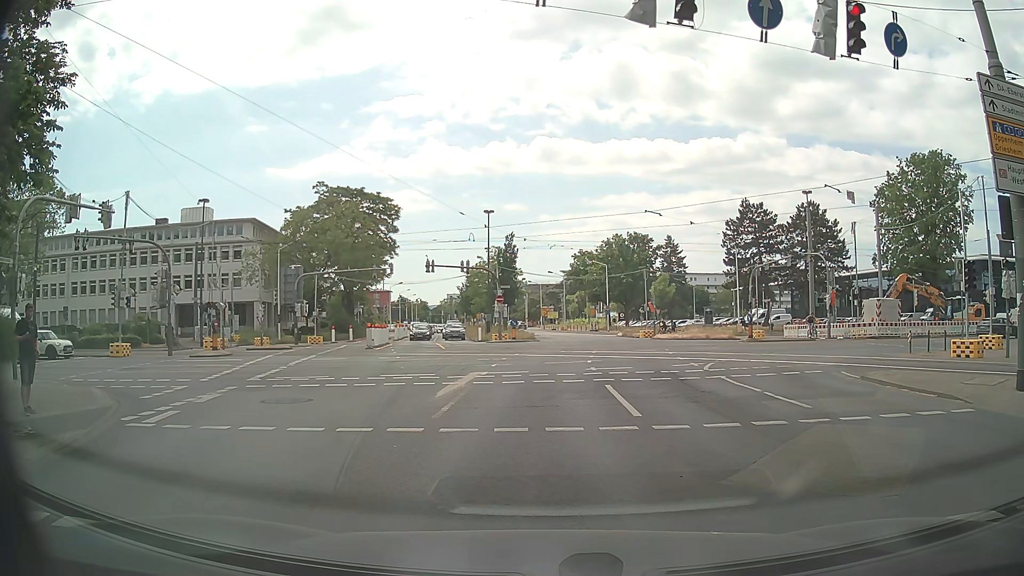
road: secondary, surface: asphalt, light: Day
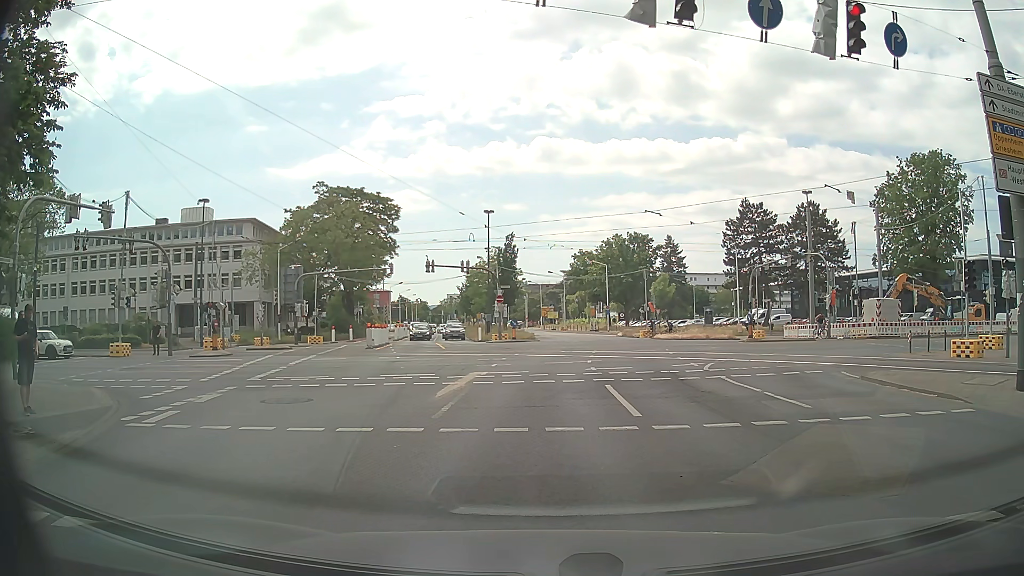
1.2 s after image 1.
(0.0, 0.0) m; 0°
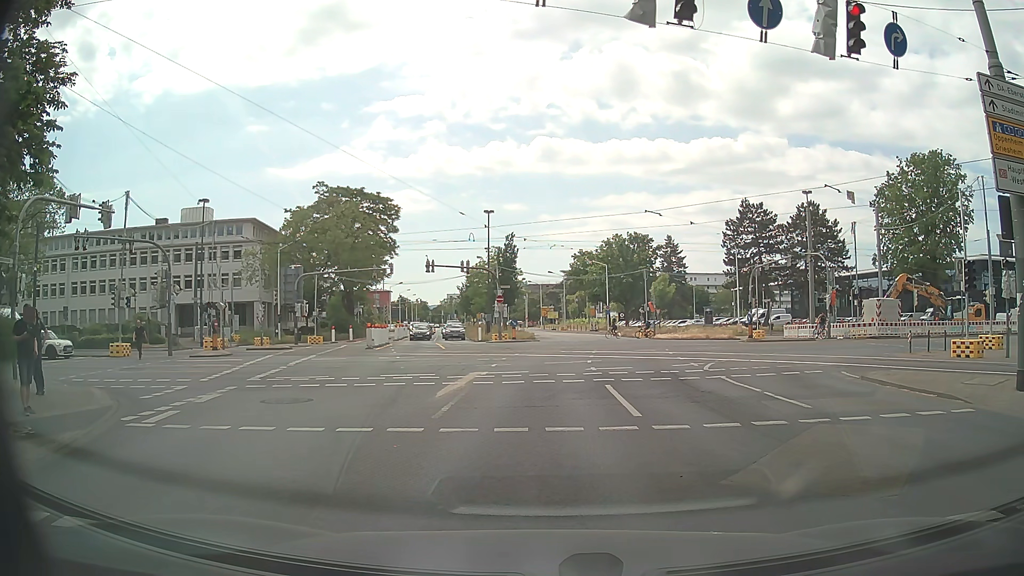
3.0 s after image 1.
(0.0, 0.0) m; 0°
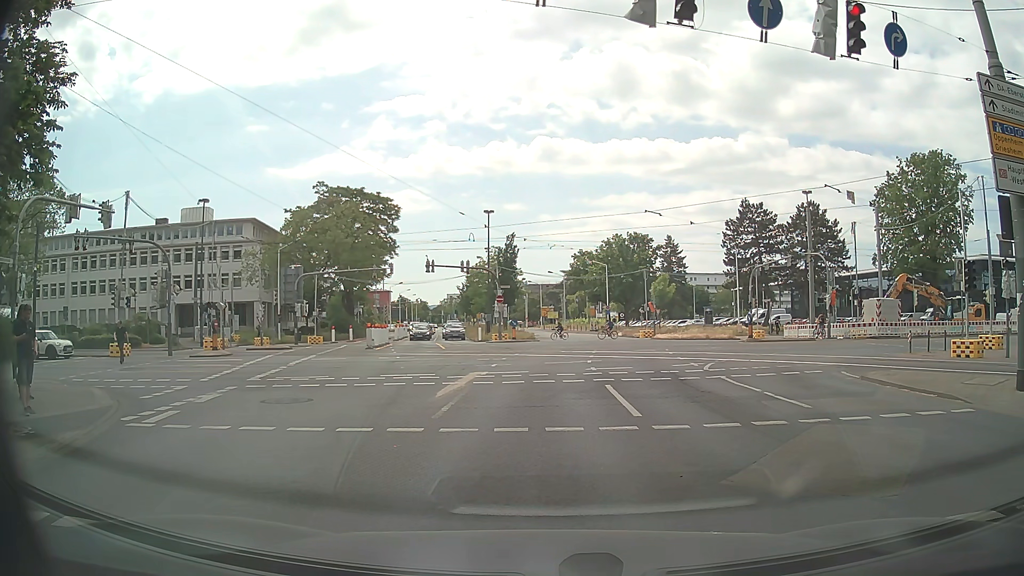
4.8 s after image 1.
(0.0, 0.0) m; 0°
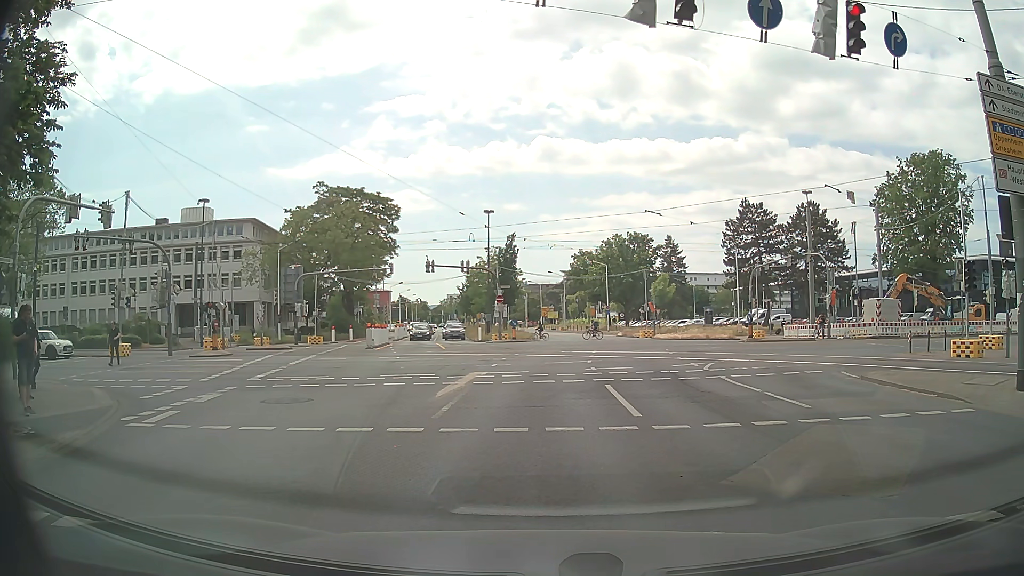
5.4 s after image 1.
(0.0, 0.0) m; 0°
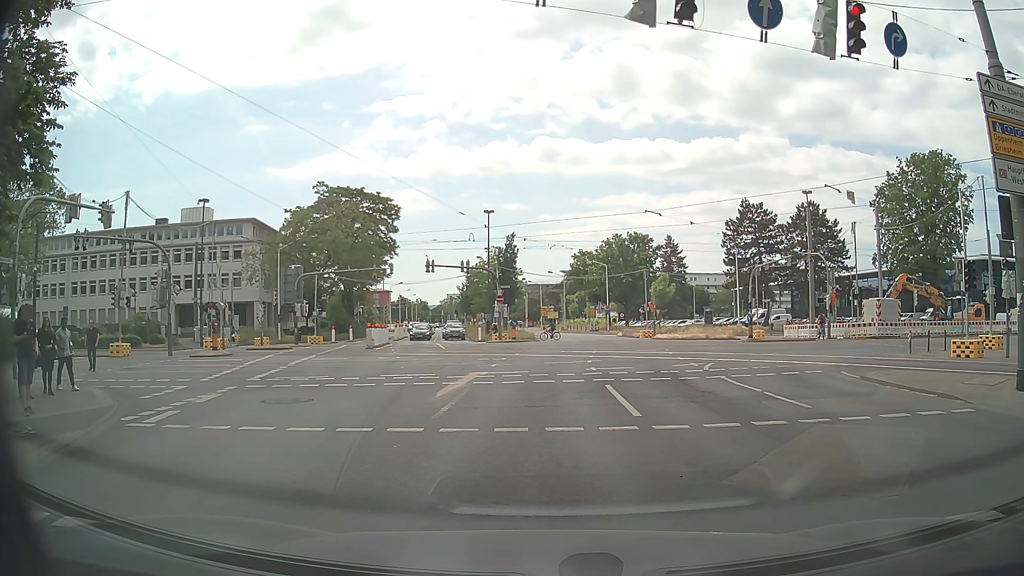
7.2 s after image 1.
(0.0, 0.0) m; 0°
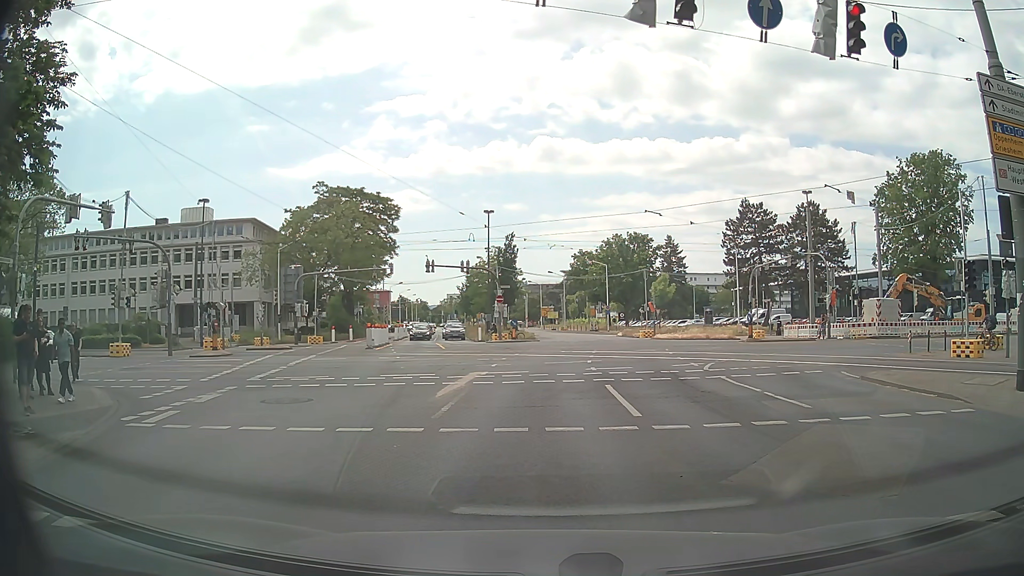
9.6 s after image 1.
(0.0, 0.0) m; 0°
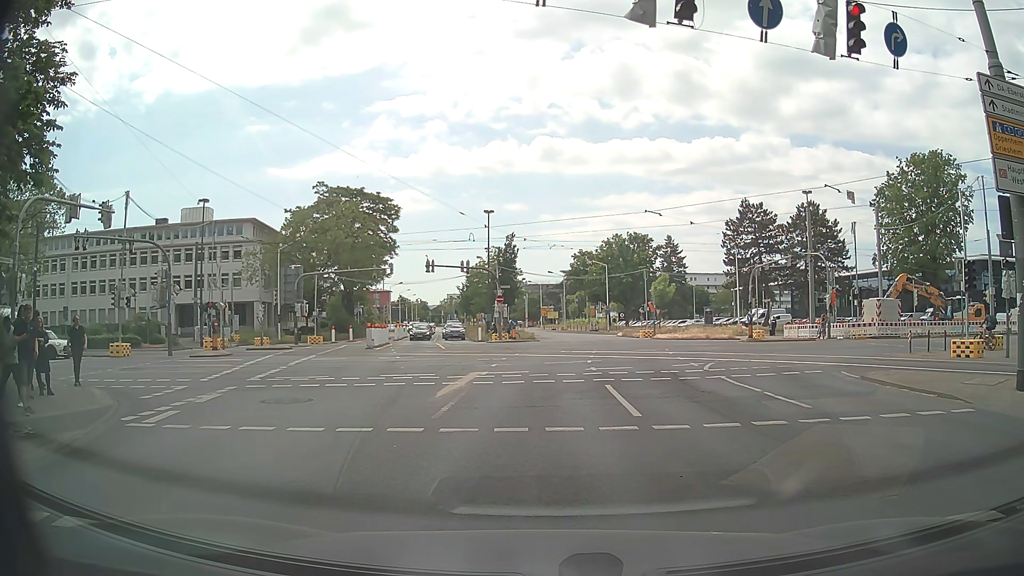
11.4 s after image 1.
(0.0, 0.0) m; 0°
(0, +10) (0, +20) (+1, +30) (+2, +40) (+2, +50) (+2, +60) (+1, +70) (-1, +80) (-2, +90) (-3, +100) m
